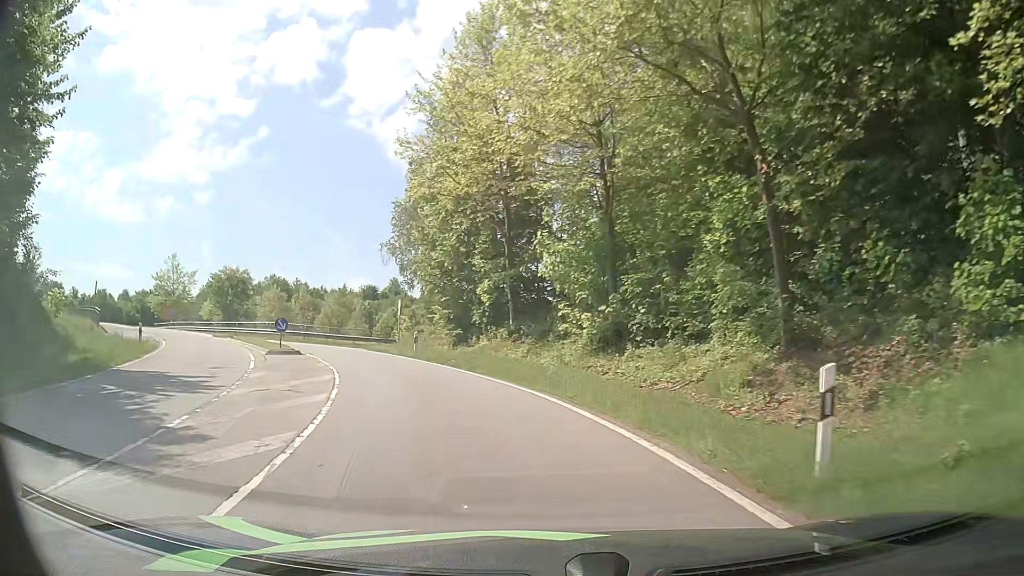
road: primary_link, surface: asphalt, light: Day
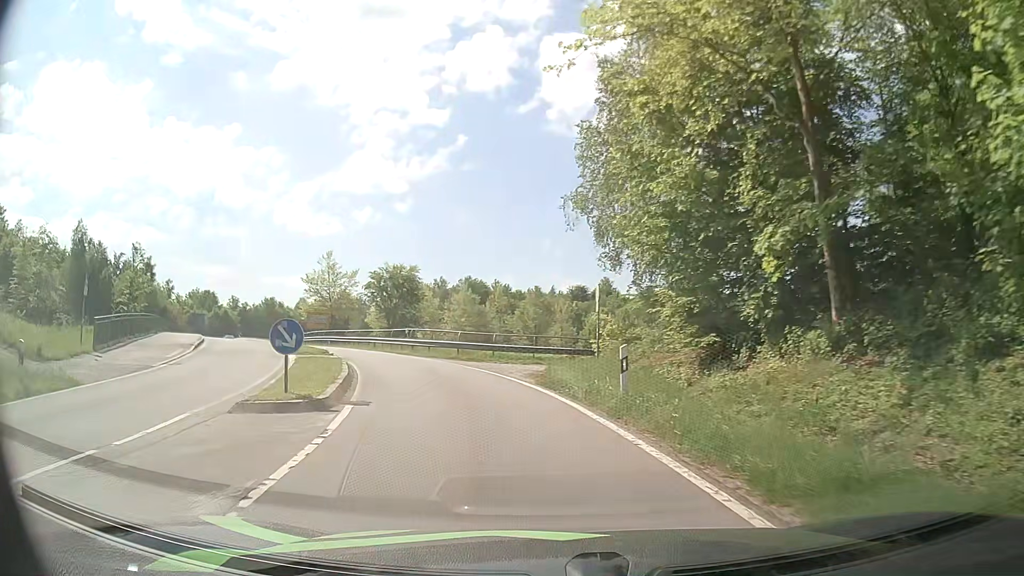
(-2.7, +16.3) m; -19°
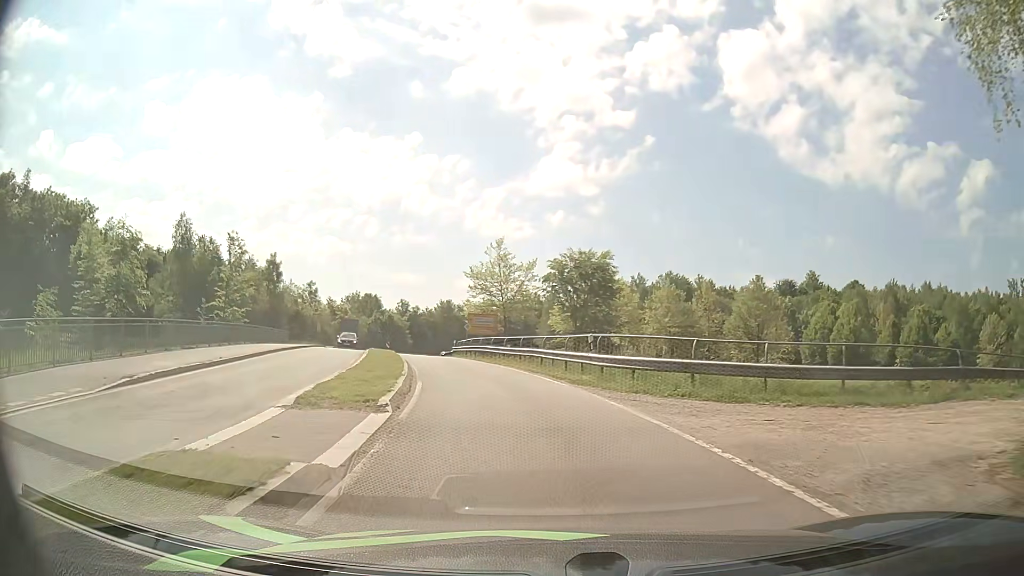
(-2.6, +16.7) m; -17°
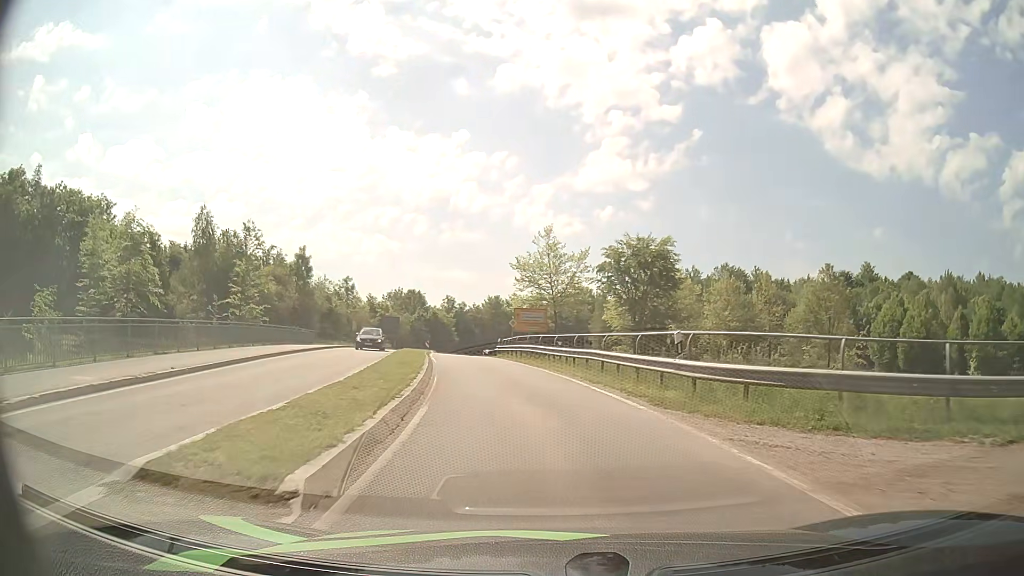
(-0.2, +6.0) m; -4°
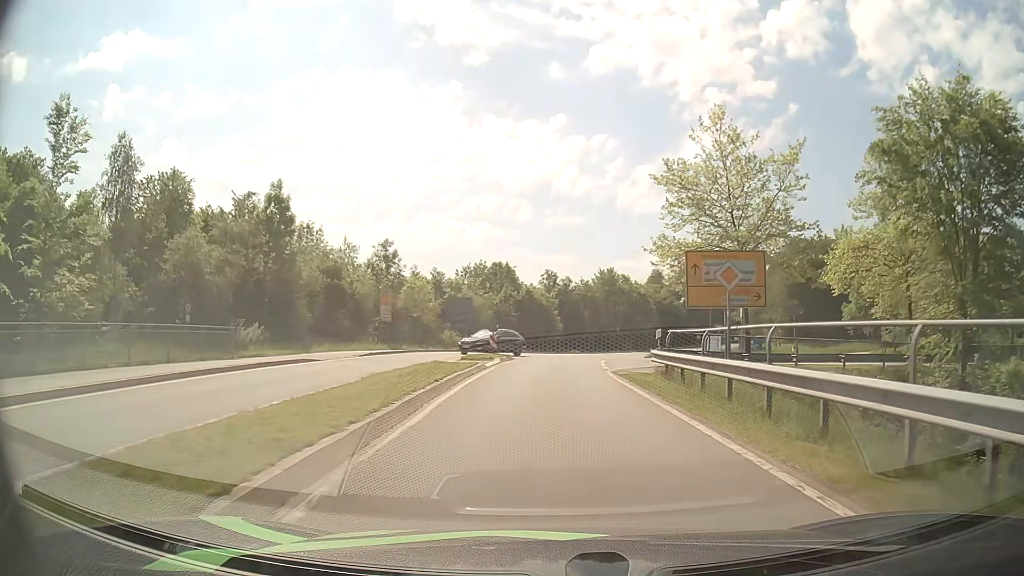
(-3.3, +31.0) m; -9°
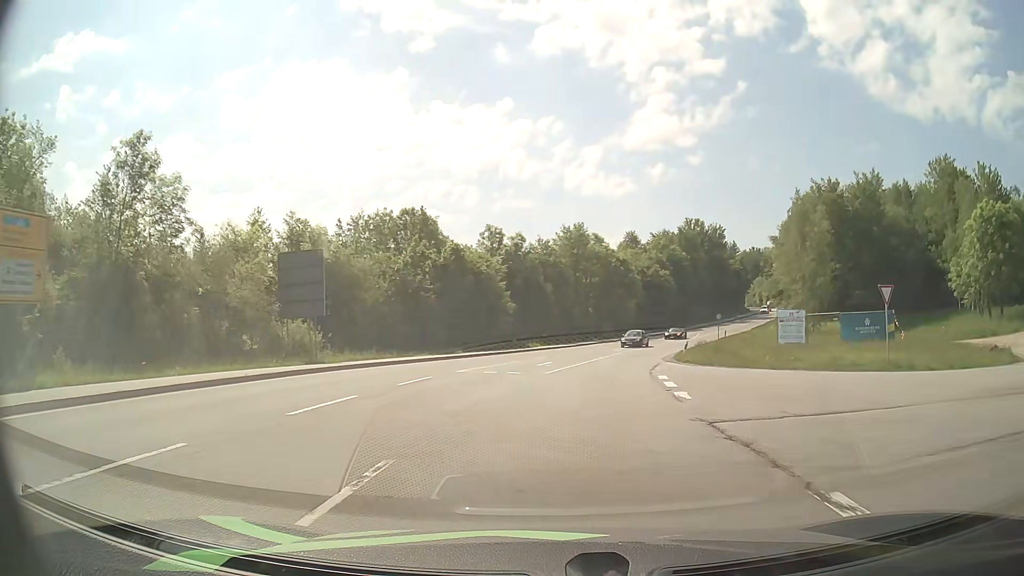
(+0.5, +33.8) m; +4°
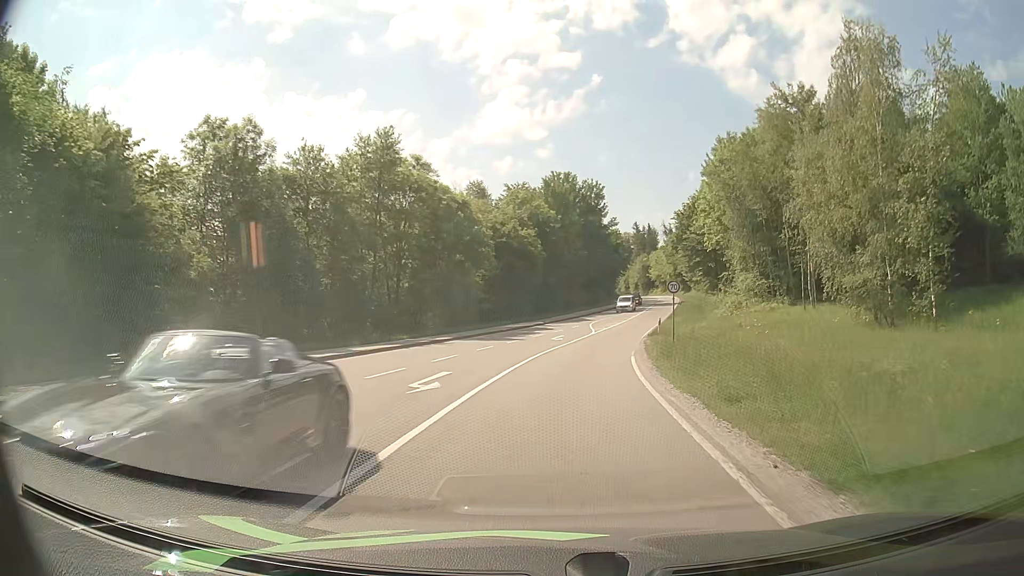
(+4.2, +37.1) m; +13°
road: secondary
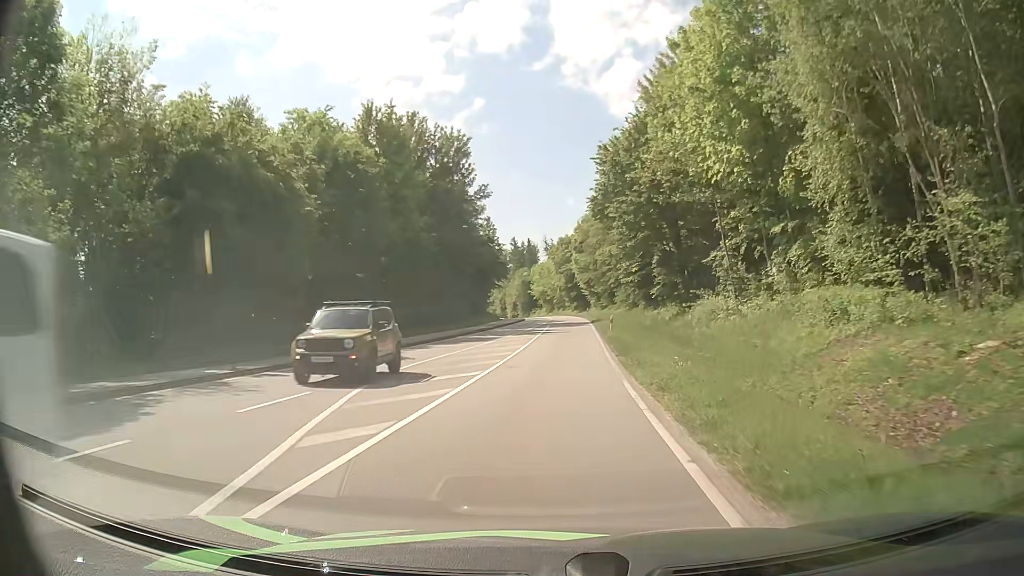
(+4.4, +40.7) m; +11°
